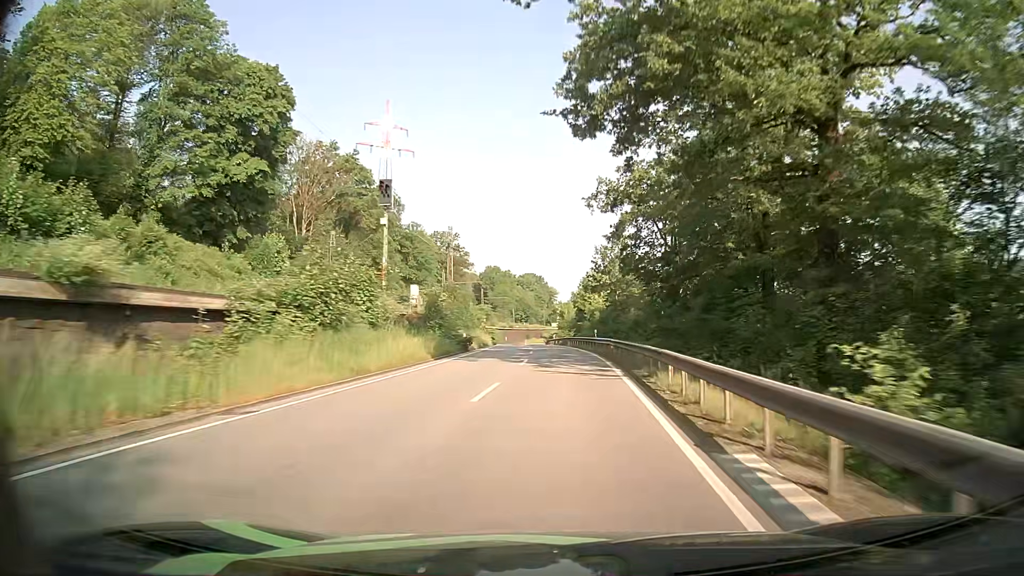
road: primary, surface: asphalt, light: Day
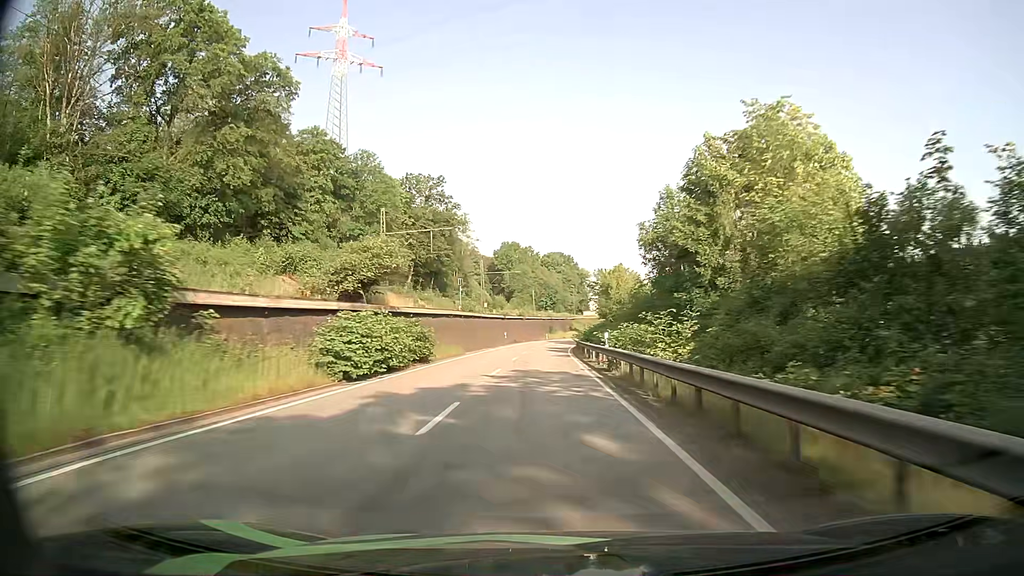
(-0.2, +63.5) m; -2°
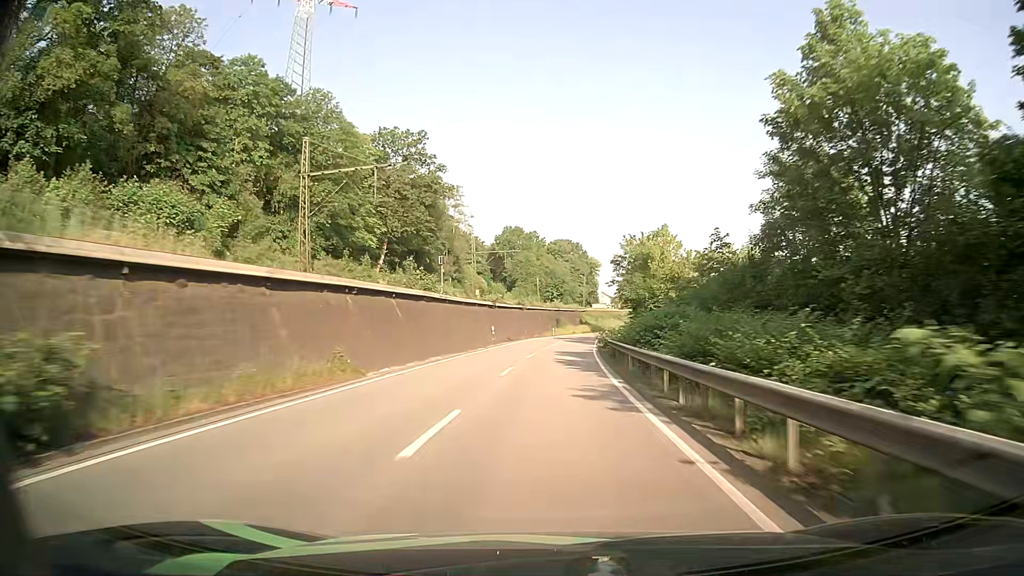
(-0.3, +25.8) m; -1°
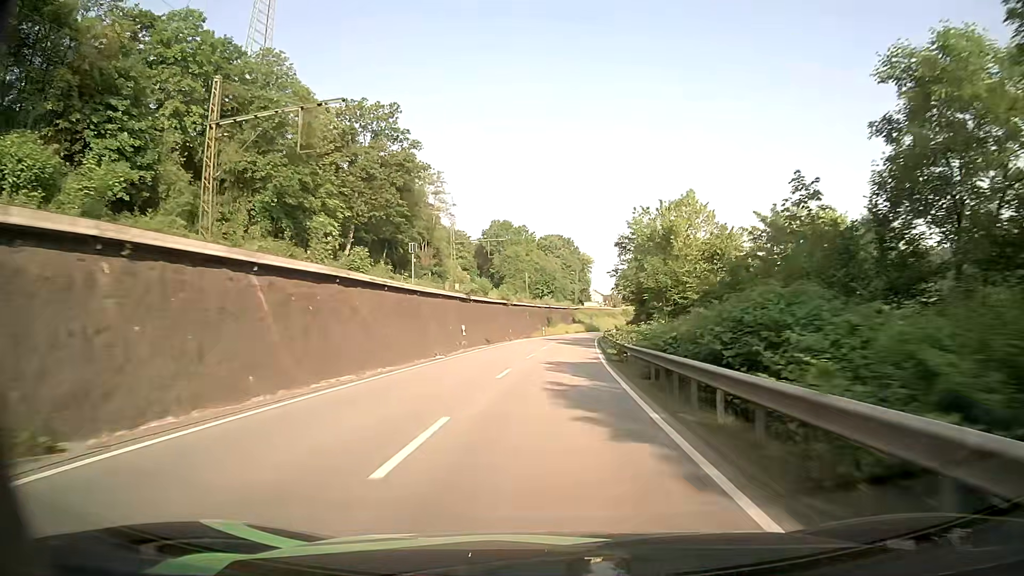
(+0.2, +13.0) m; +1°
(0, +10) (0, +20) (+1, +30) (+1, +40) (+2, +50) (+3, +60) (+4, +70) (+5, +80) (+6, +90) (+8, +100) m
